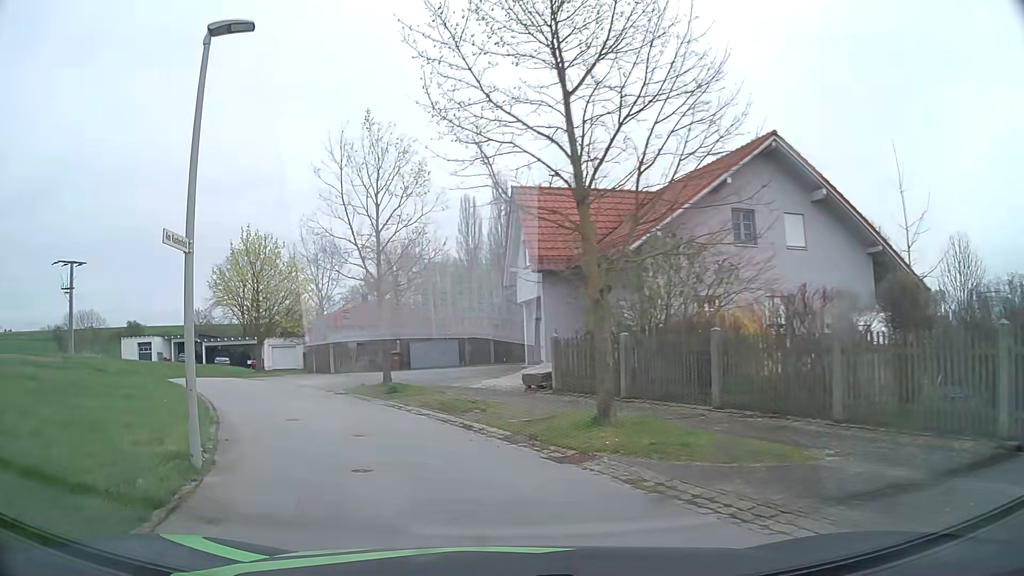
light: Day
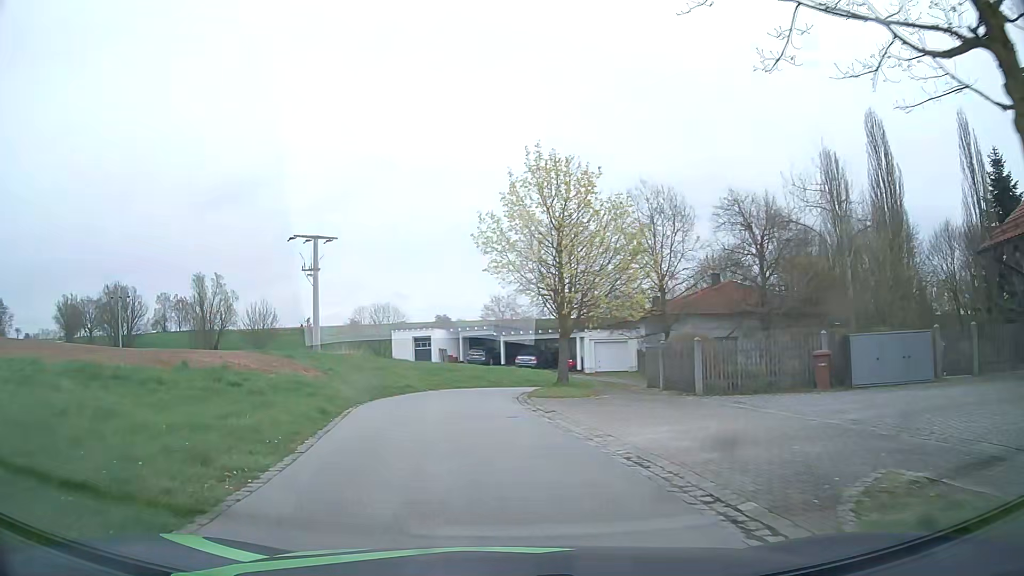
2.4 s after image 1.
(-4.0, +16.0) m; -27°
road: residential
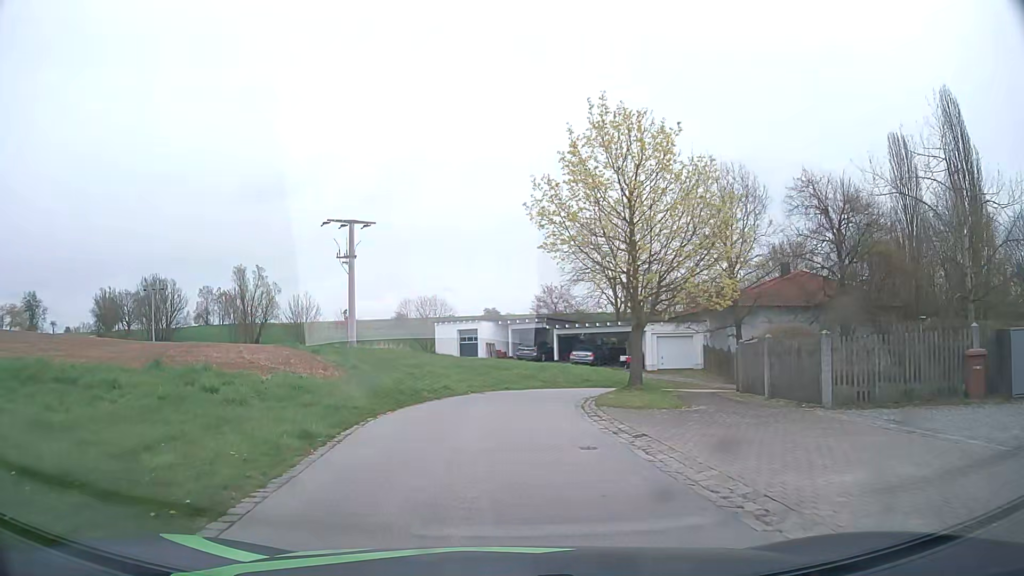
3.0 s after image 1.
(-0.2, +4.5) m; -6°
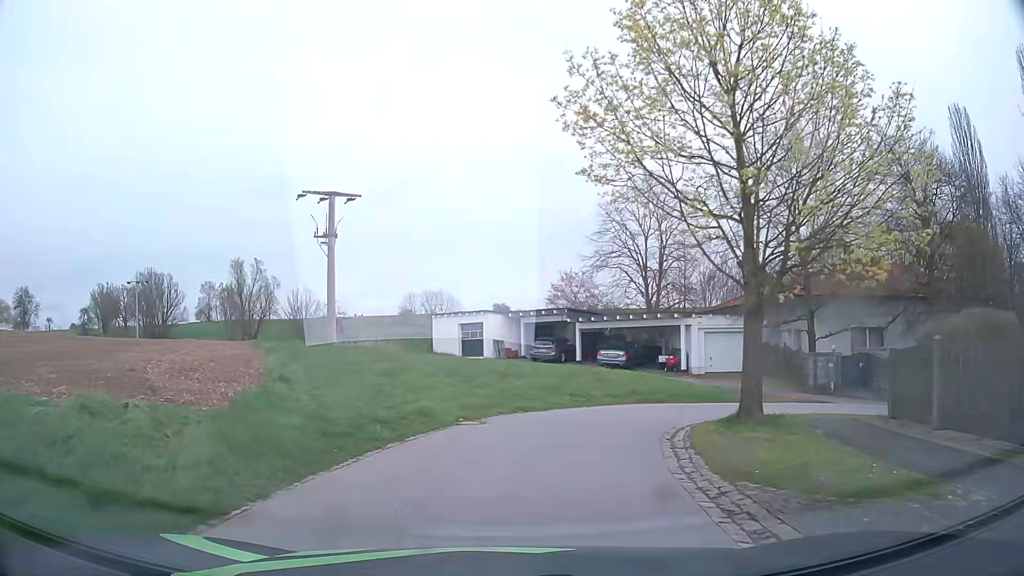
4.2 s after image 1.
(0.0, +8.6) m; 0°
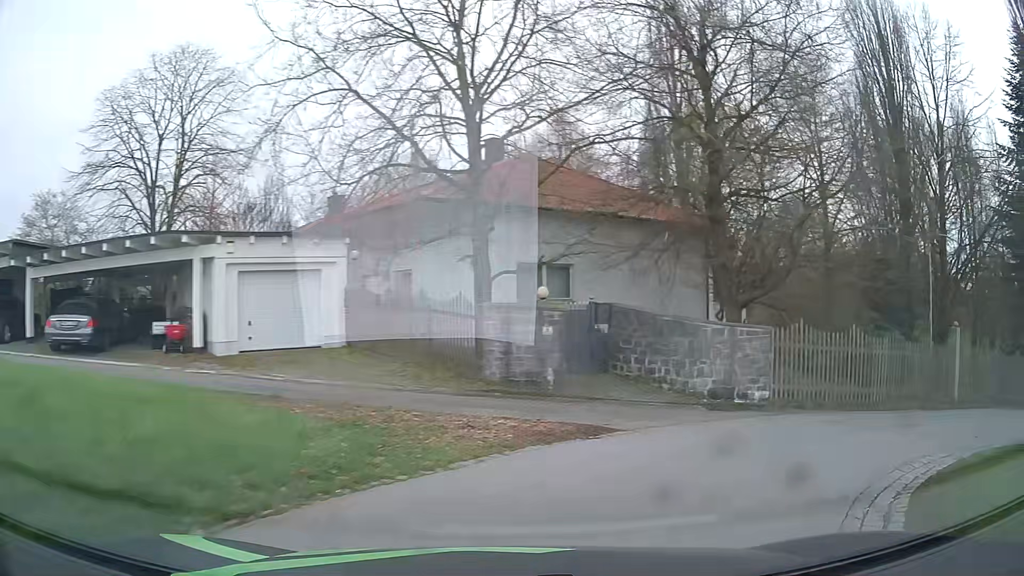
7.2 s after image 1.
(+3.2, +17.2) m; +38°
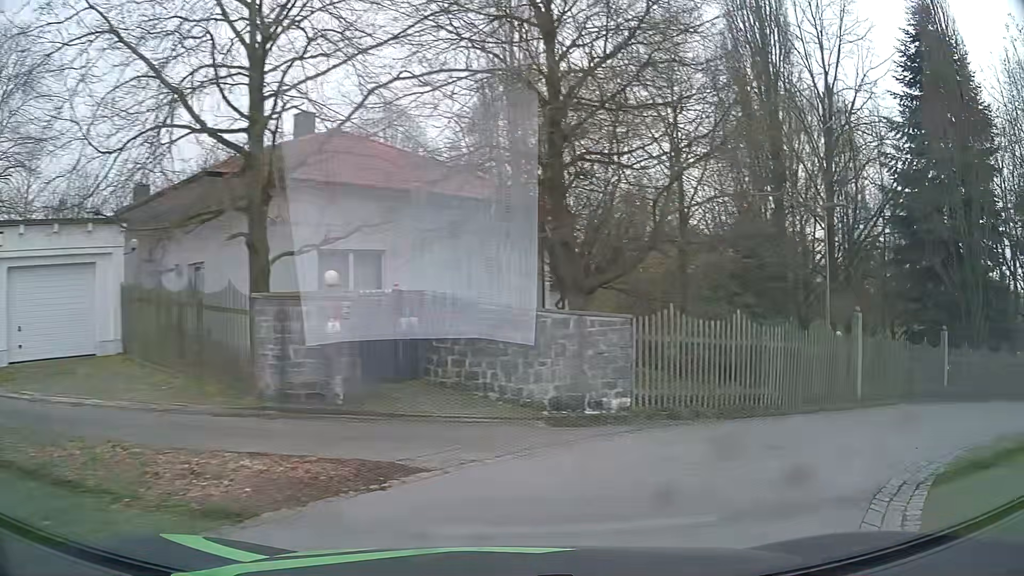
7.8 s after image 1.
(+0.4, +3.2) m; +14°
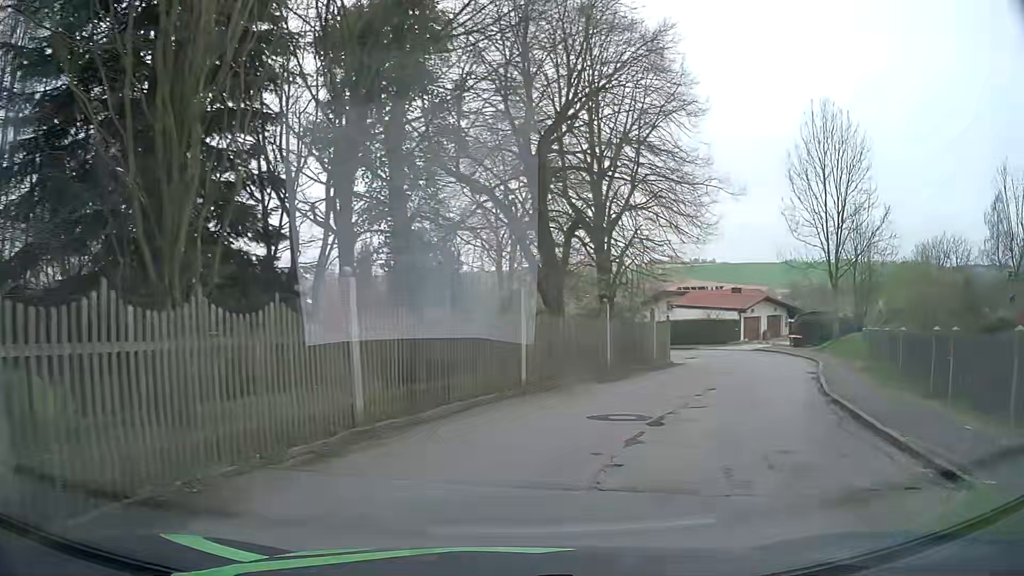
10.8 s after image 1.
(+10.1, +13.2) m; +65°
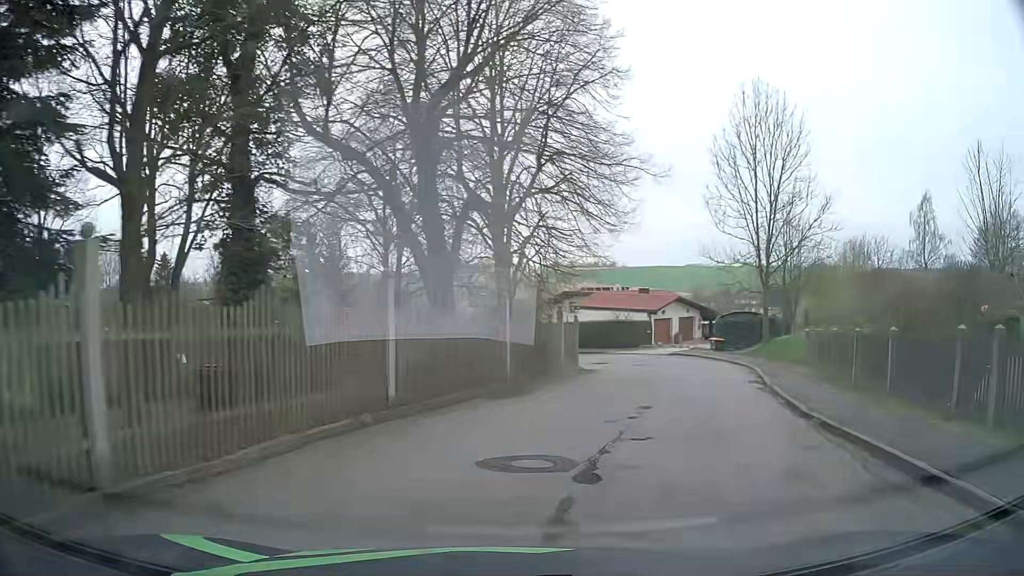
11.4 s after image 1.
(+0.3, +4.1) m; +7°
(+2, +10) (+6, +19) (+9, +29) (+7, +38) (-1, +44) (-11, +42) (-19, +36) (-27, +30) (-37, +27) (-47, +28) m
